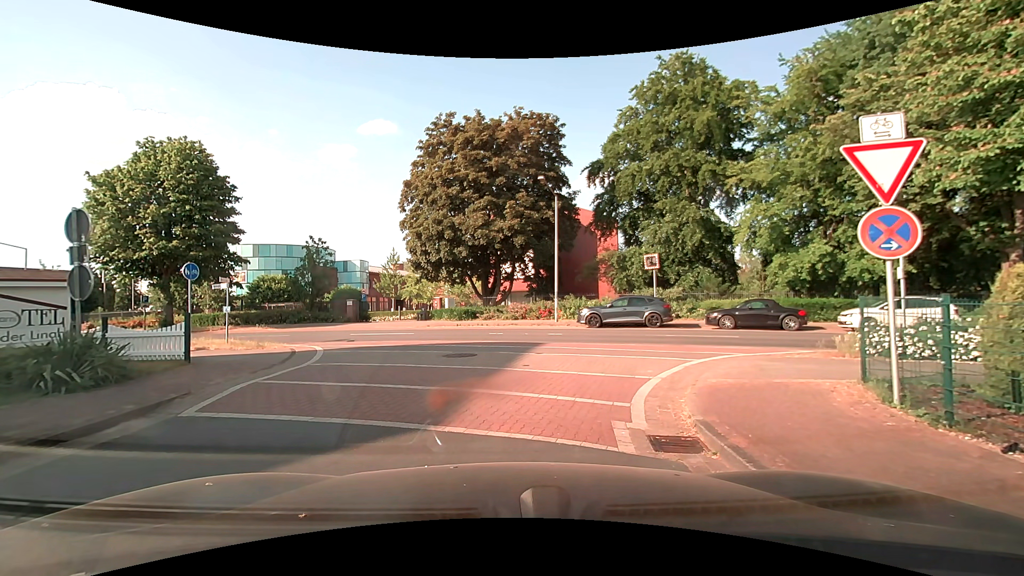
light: Day
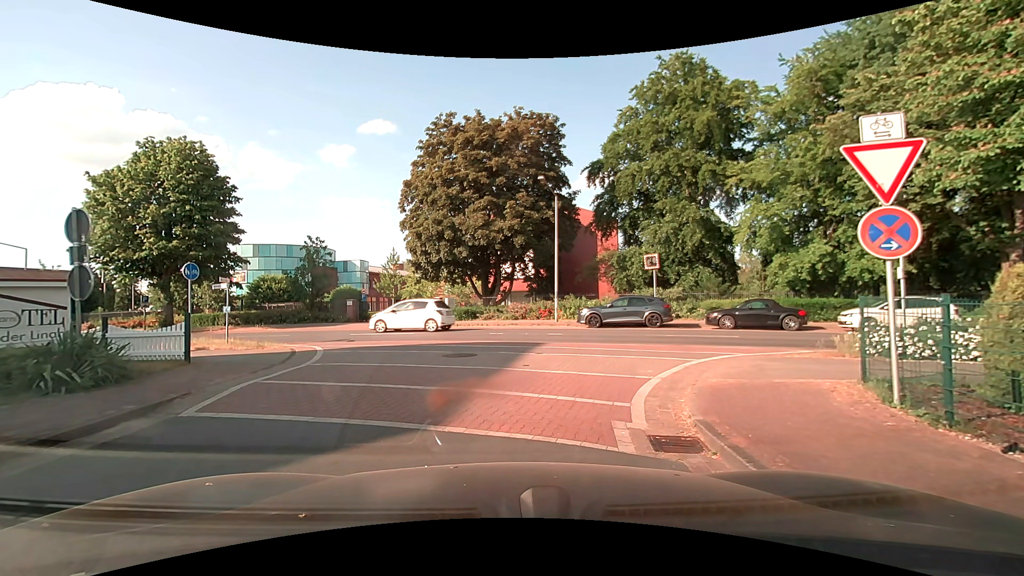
(0.0, 0.0) m; 0°
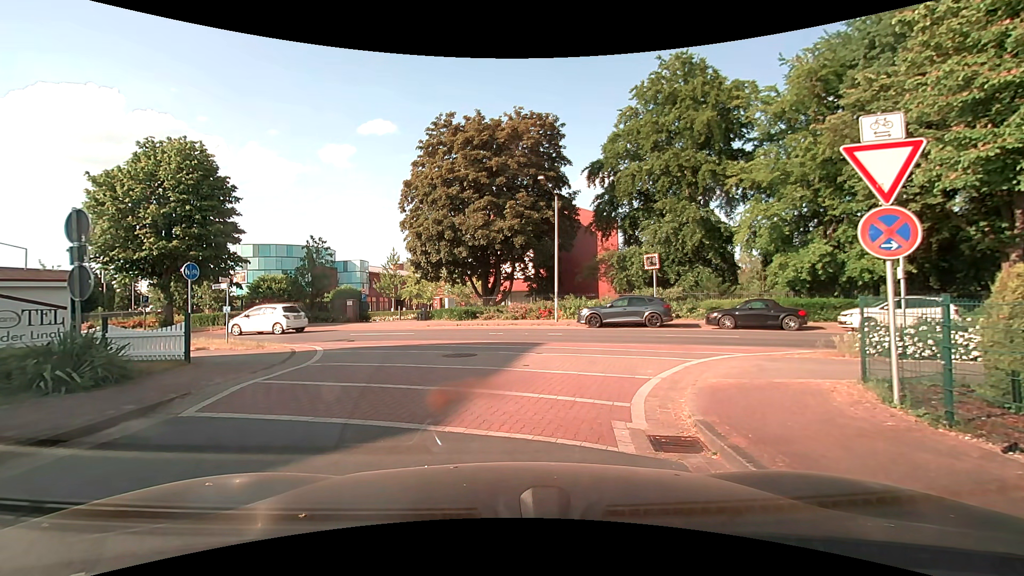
(0.0, 0.0) m; 0°
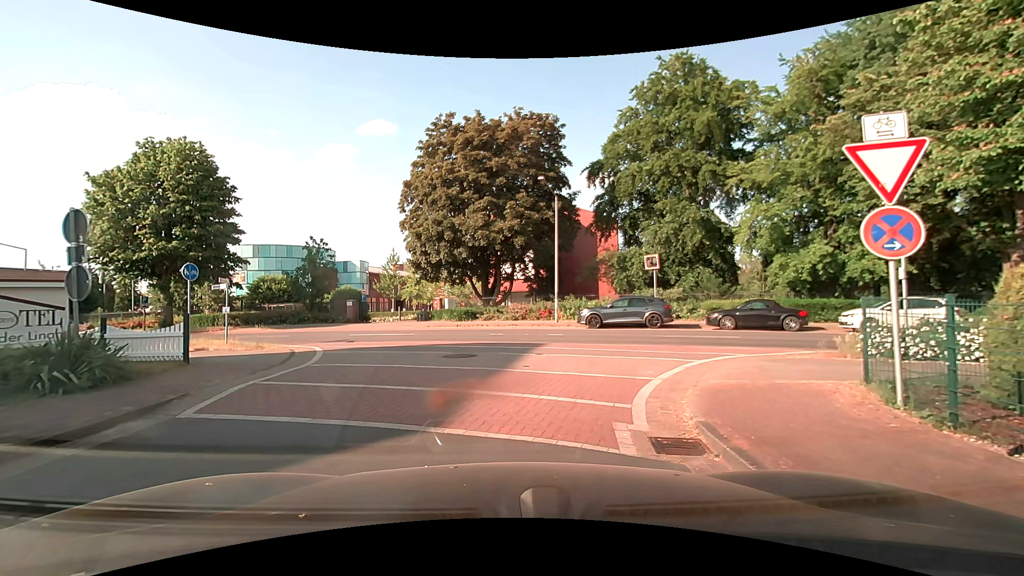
(0.0, 0.0) m; 0°
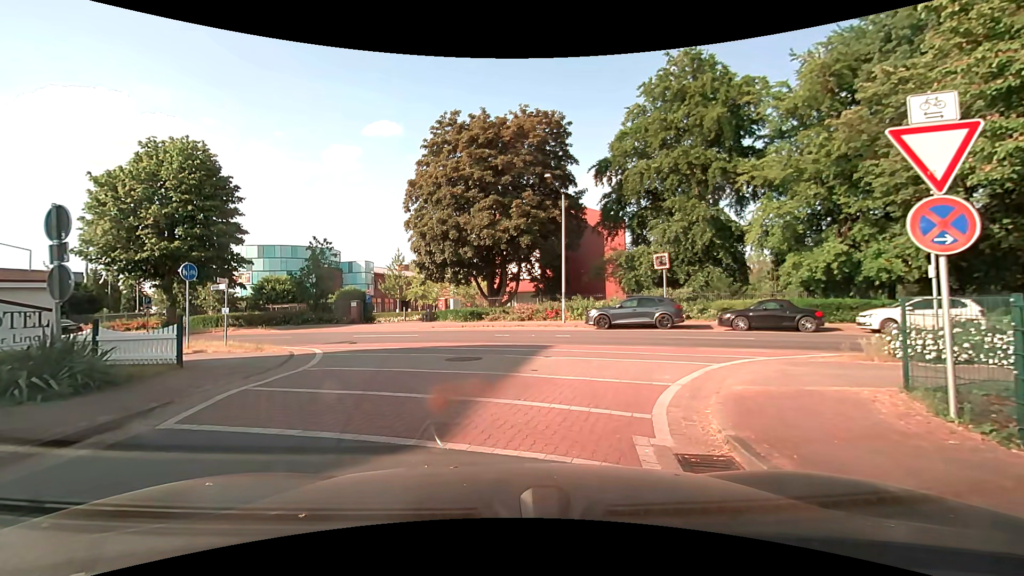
(0.0, +0.5) m; 0°
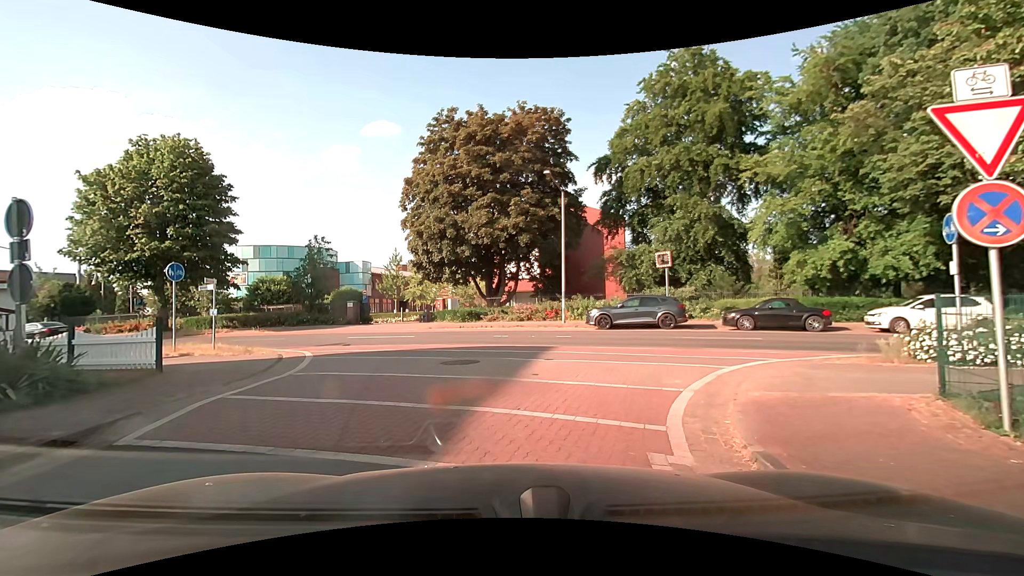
(0.0, +0.6) m; 0°
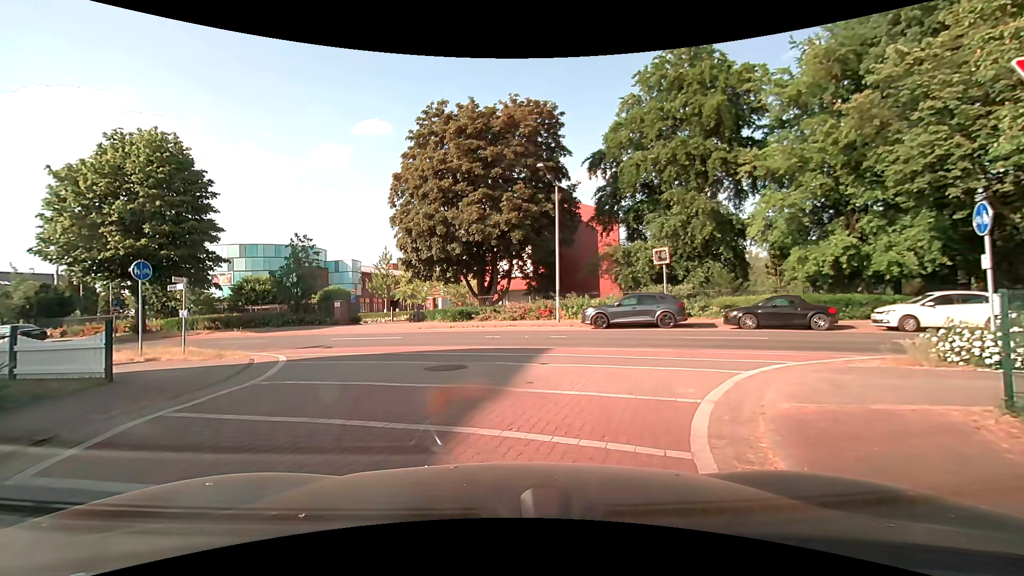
(0.0, +1.0) m; 0°
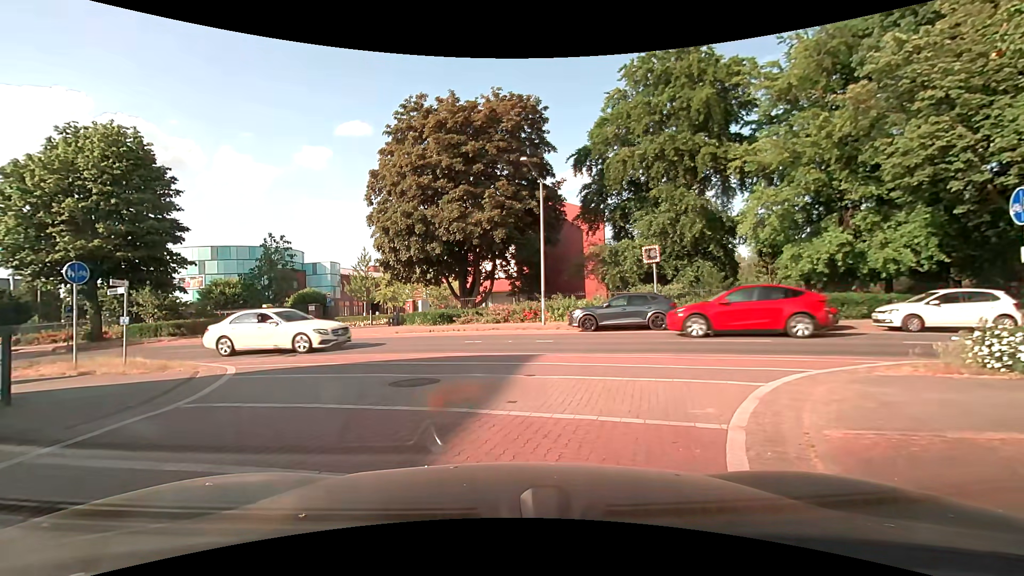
(0.0, +1.3) m; 0°
